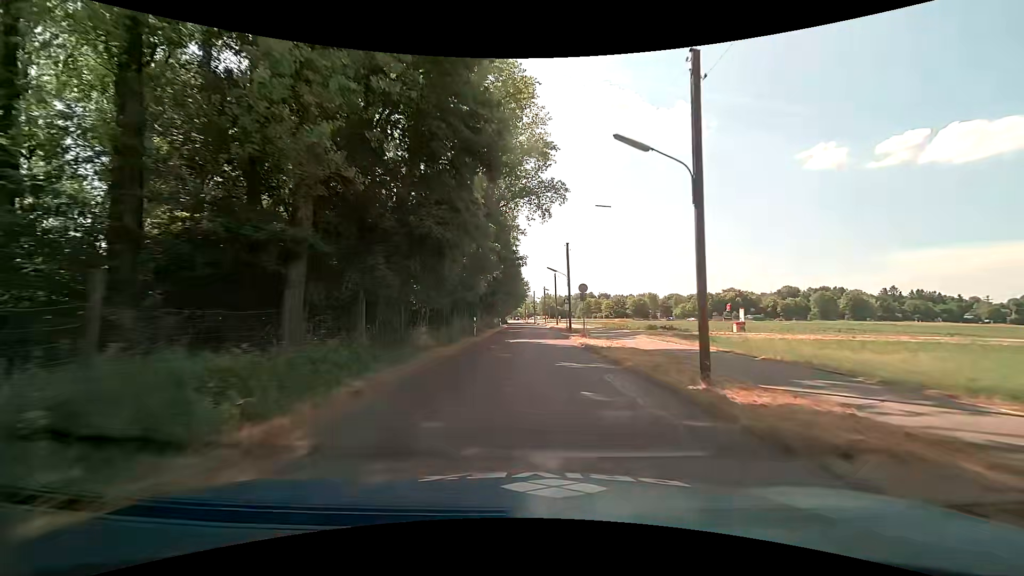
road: unclassified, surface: asphalt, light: Day
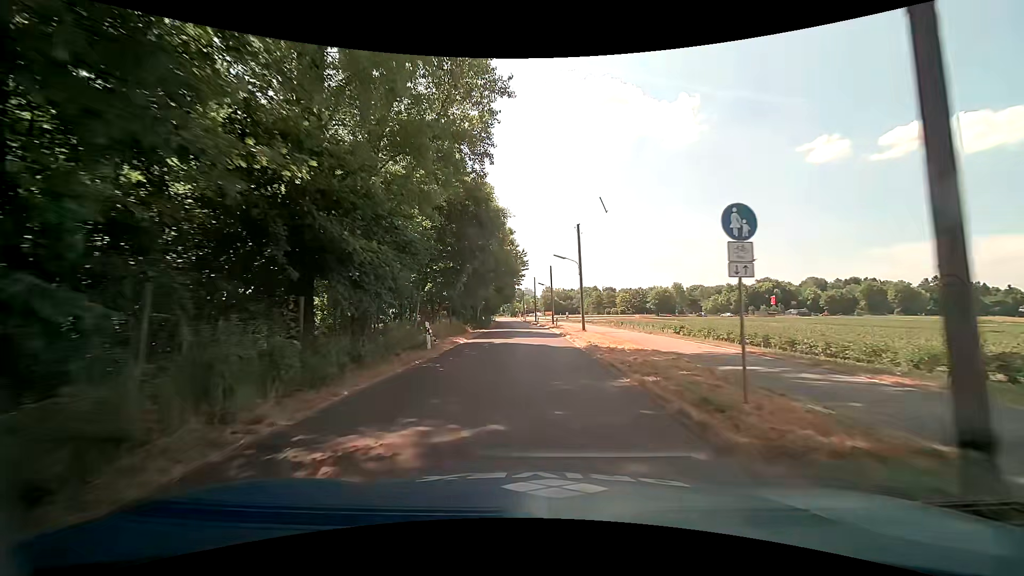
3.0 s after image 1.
(-0.2, +39.1) m; 0°
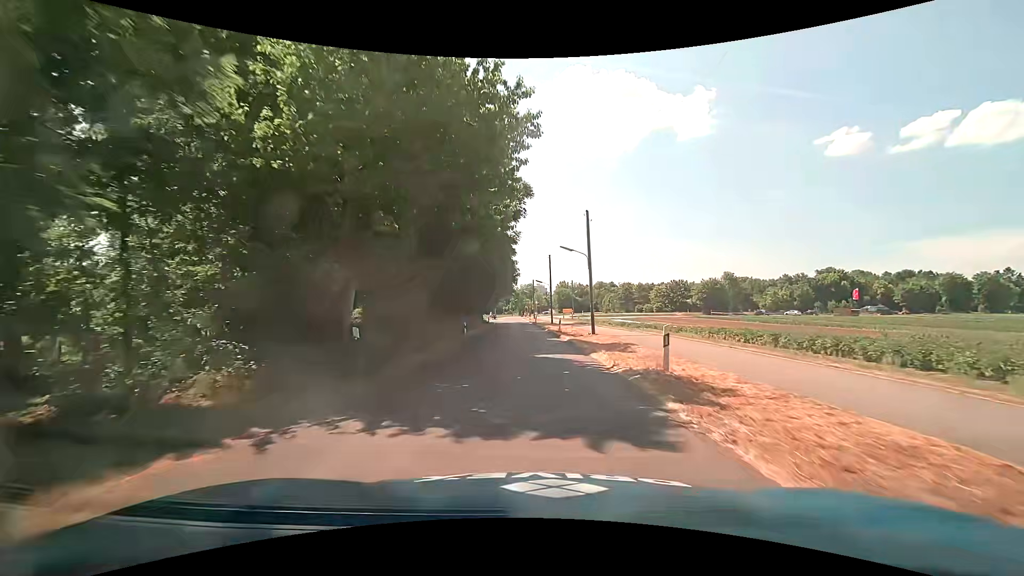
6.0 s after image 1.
(-0.3, +36.2) m; -1°
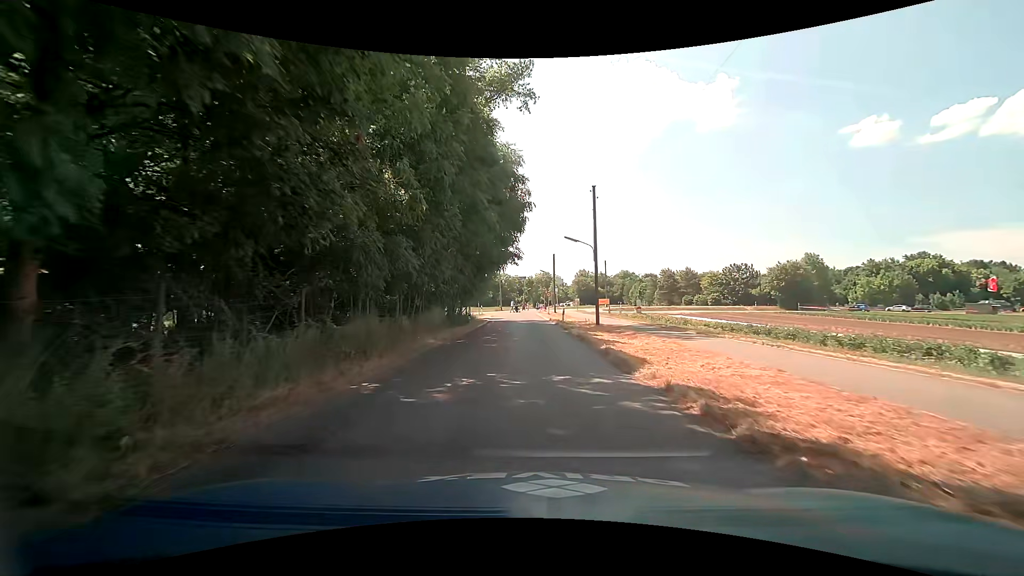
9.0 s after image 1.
(-0.8, +32.5) m; -2°
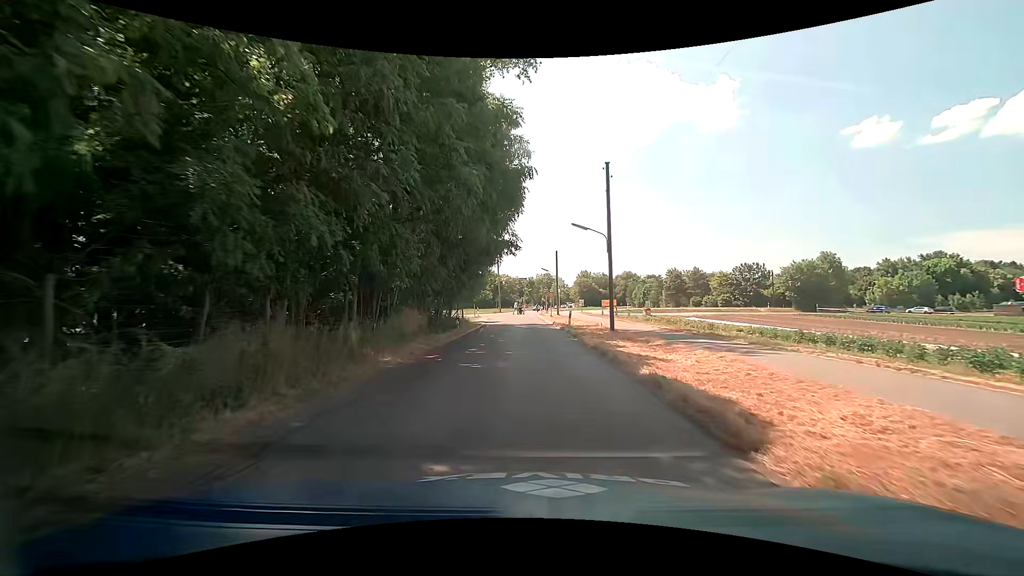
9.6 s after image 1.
(0.0, +5.3) m; -1°
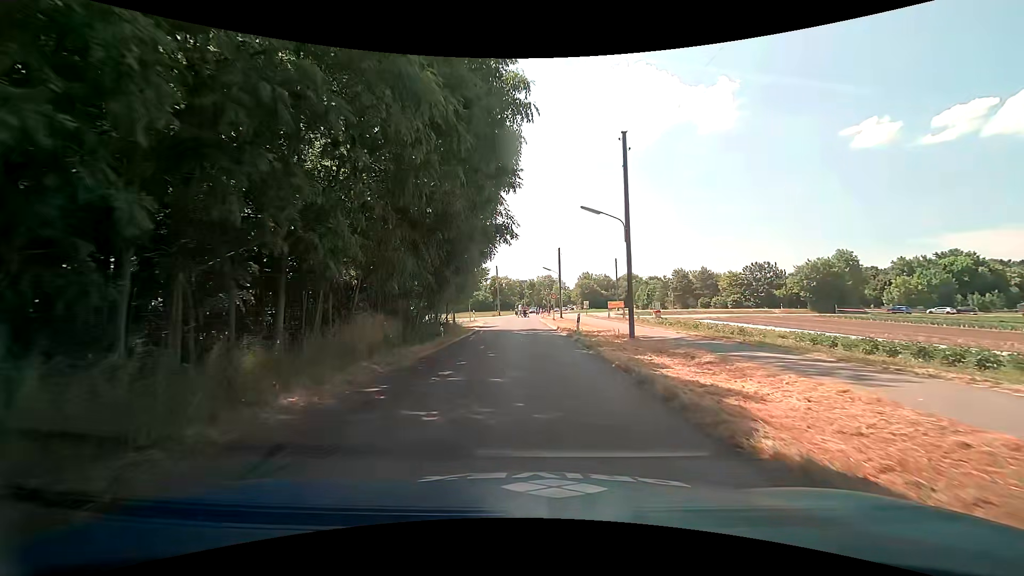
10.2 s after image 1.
(0.0, +4.9) m; 0°
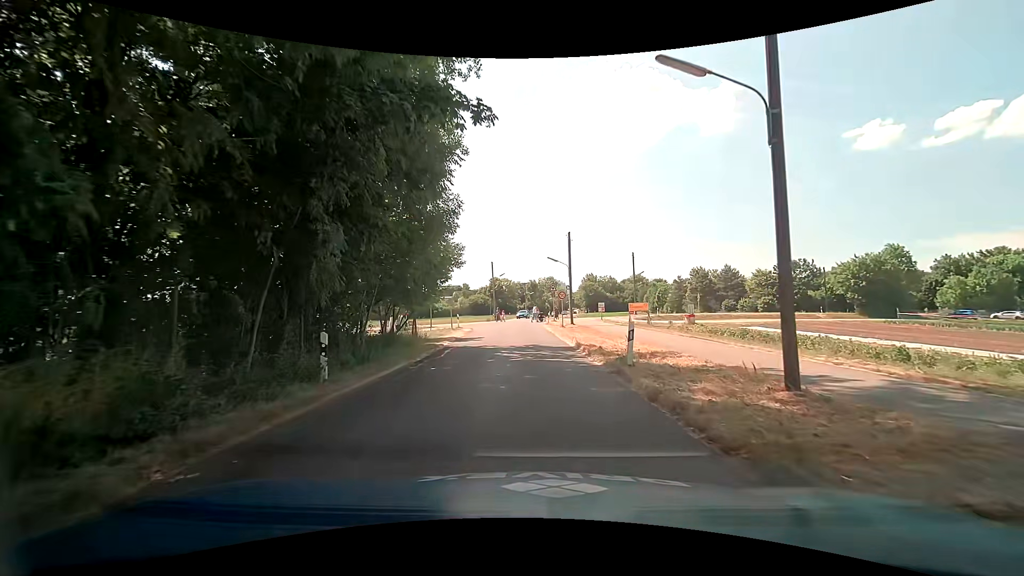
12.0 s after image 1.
(0.0, +12.7) m; 0°
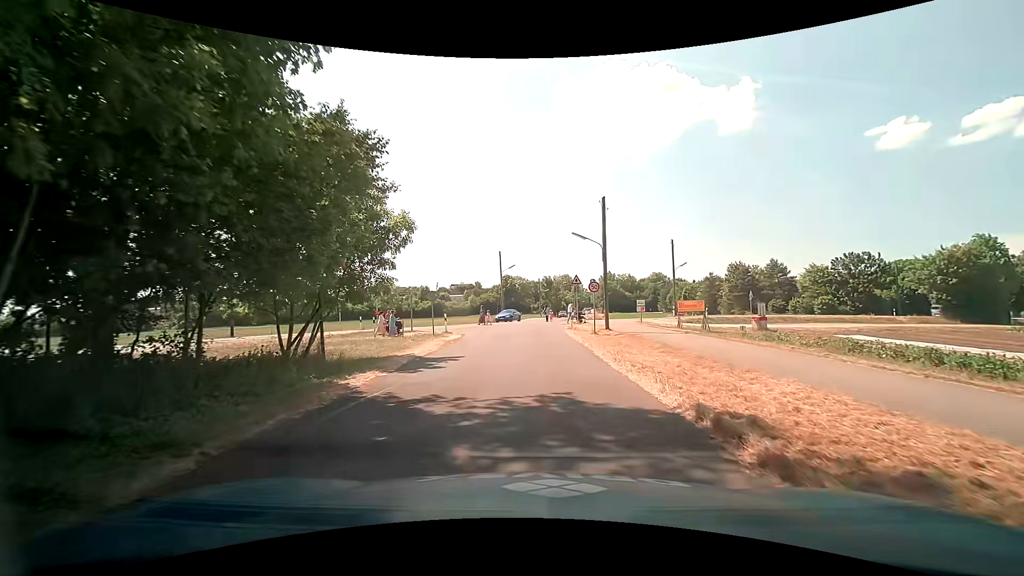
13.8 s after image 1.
(-0.1, +12.3) m; -1°
